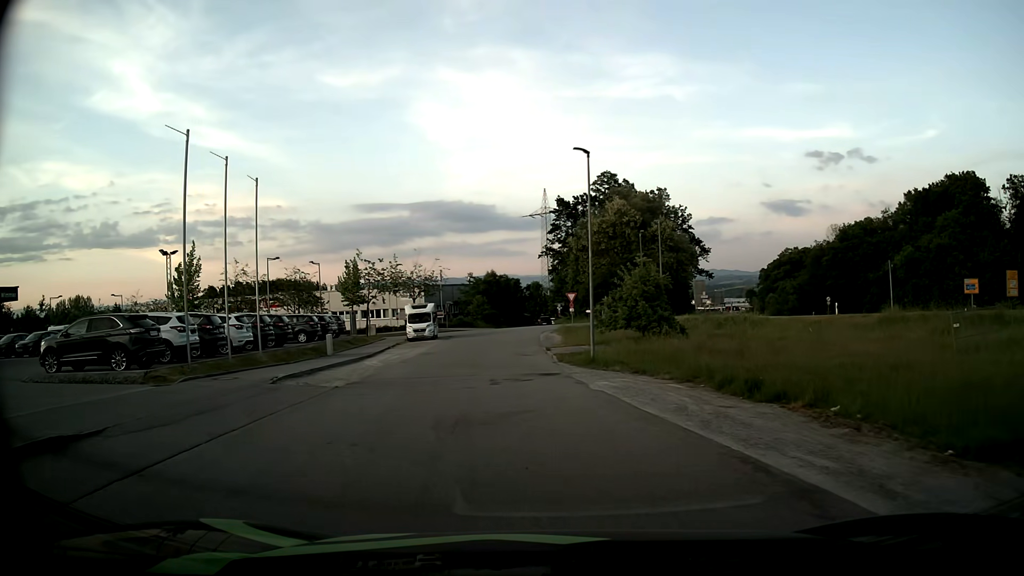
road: residential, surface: asphalt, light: Day
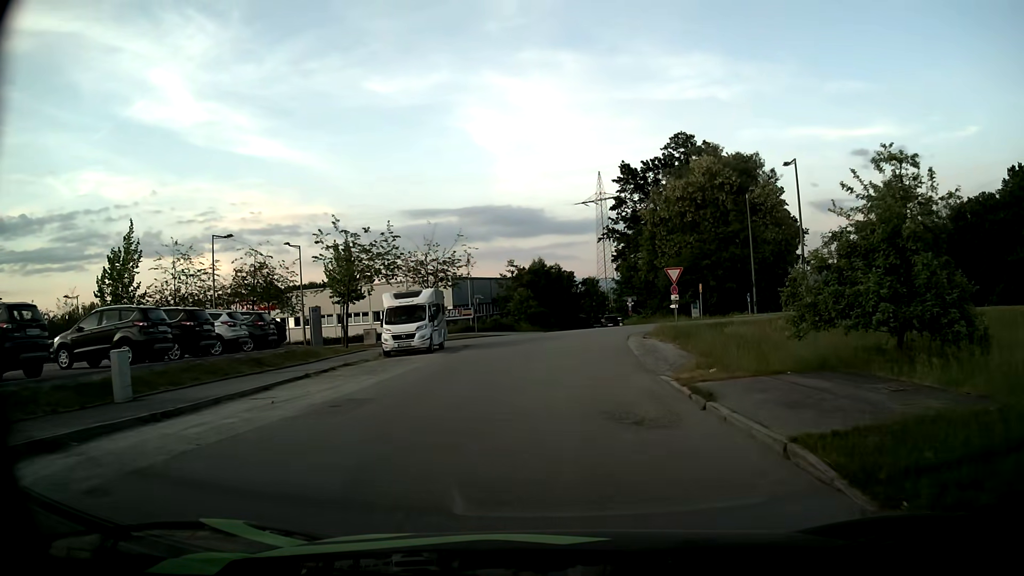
(-1.4, +22.6) m; -4°
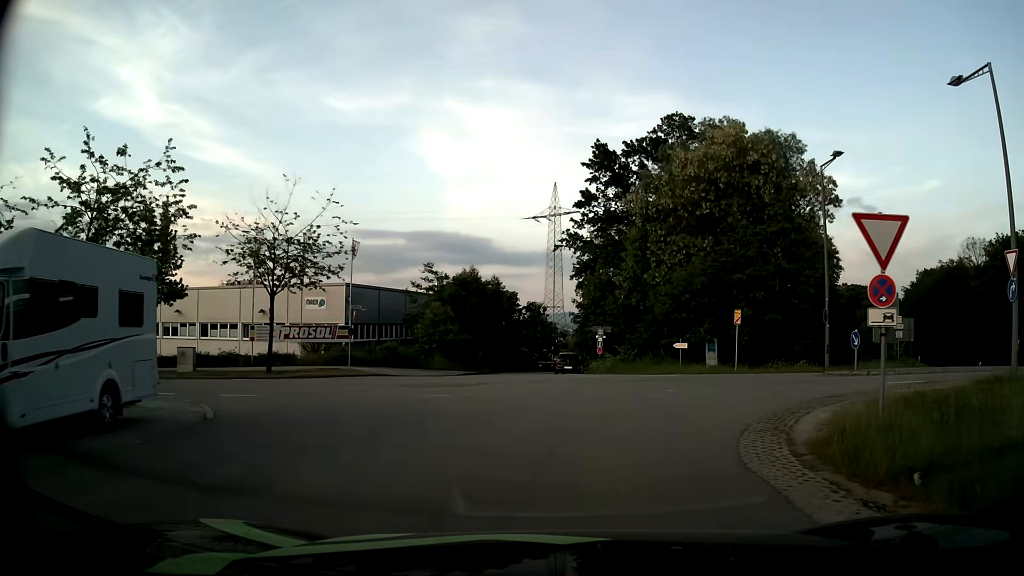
(+0.5, +22.4) m; +5°
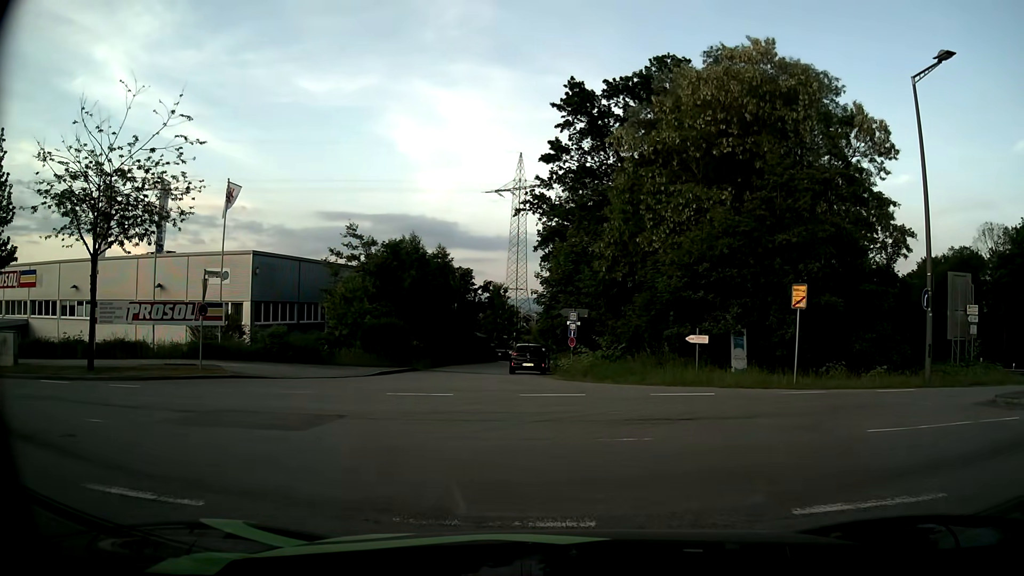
(+0.4, +11.1) m; +3°
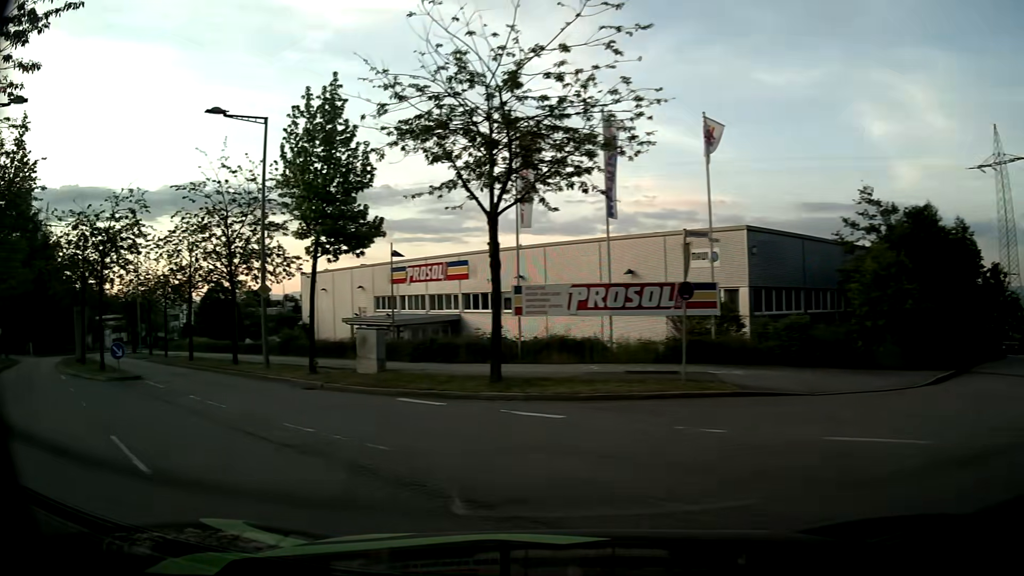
(-2.8, +8.1) m; -42°
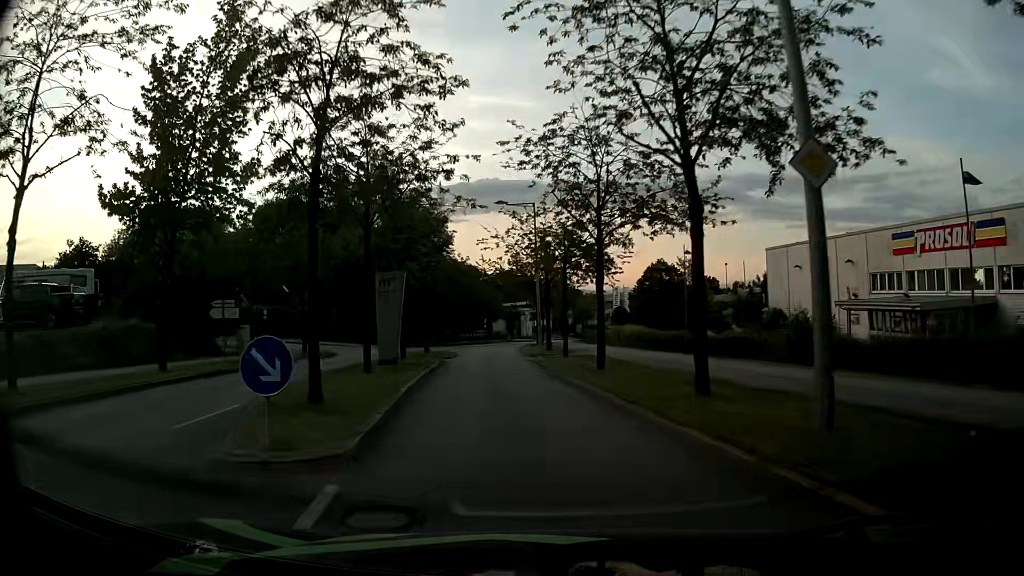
(-7.1, +15.8) m; -38°
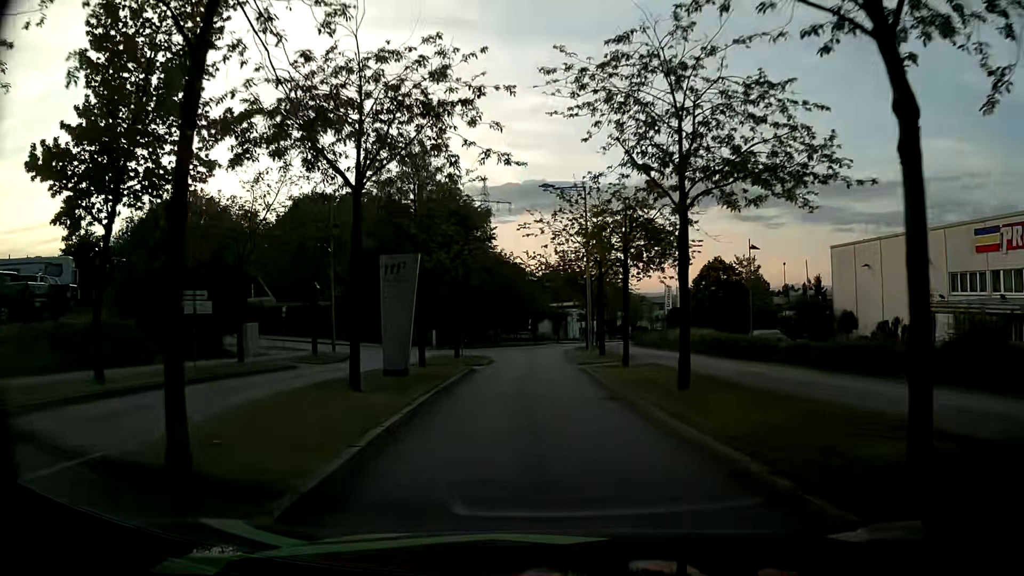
(-0.2, +5.4) m; -4°
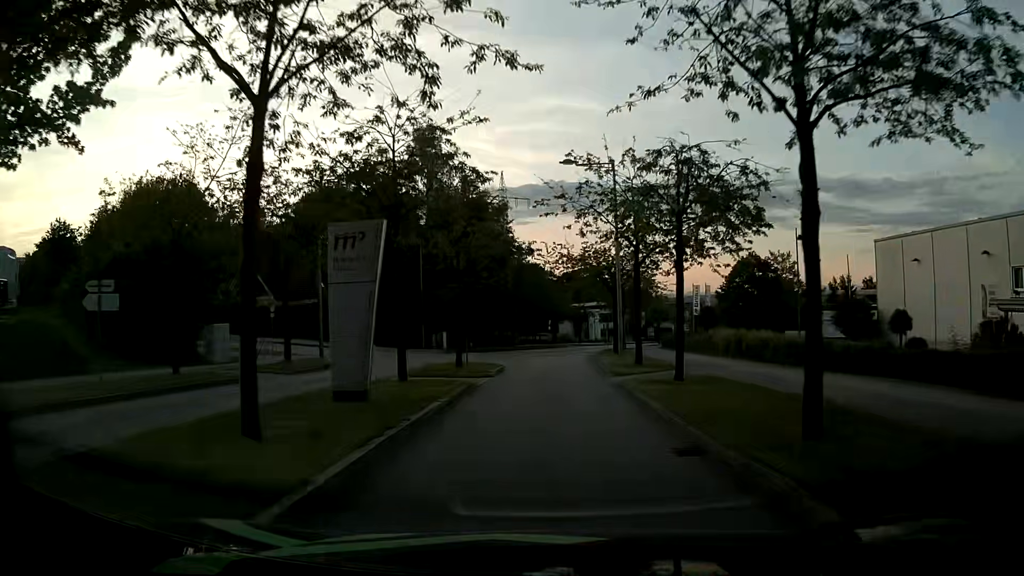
(-0.1, +5.6) m; -2°
(0, +10) (0, +20) (0, +30) (+1, +40) (+2, +50) (+3, +60) (+5, +70) (+7, +79) (+9, +89) (+12, +99) m
